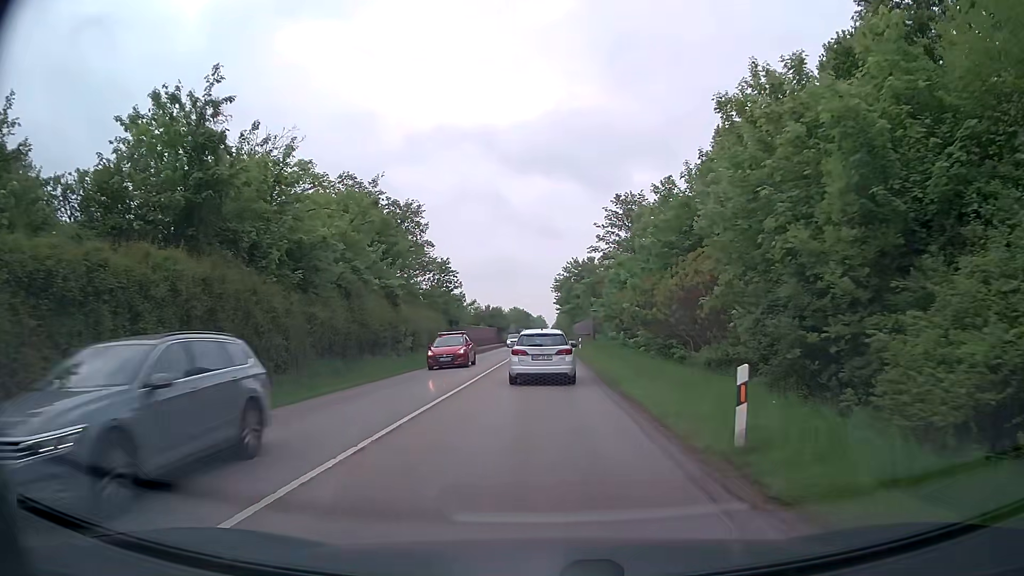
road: secondary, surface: asphalt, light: Day
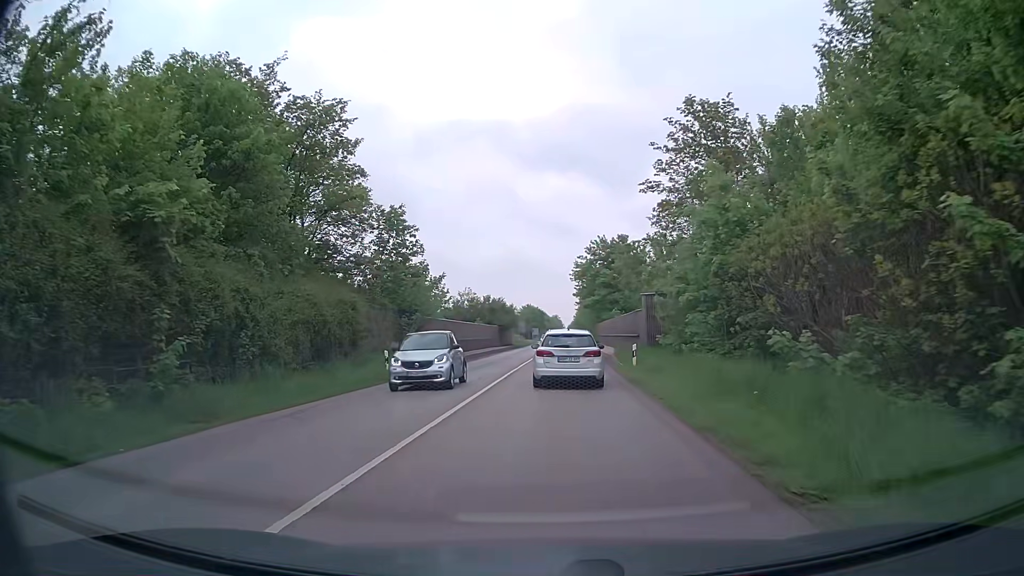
(0.0, +25.0) m; -1°
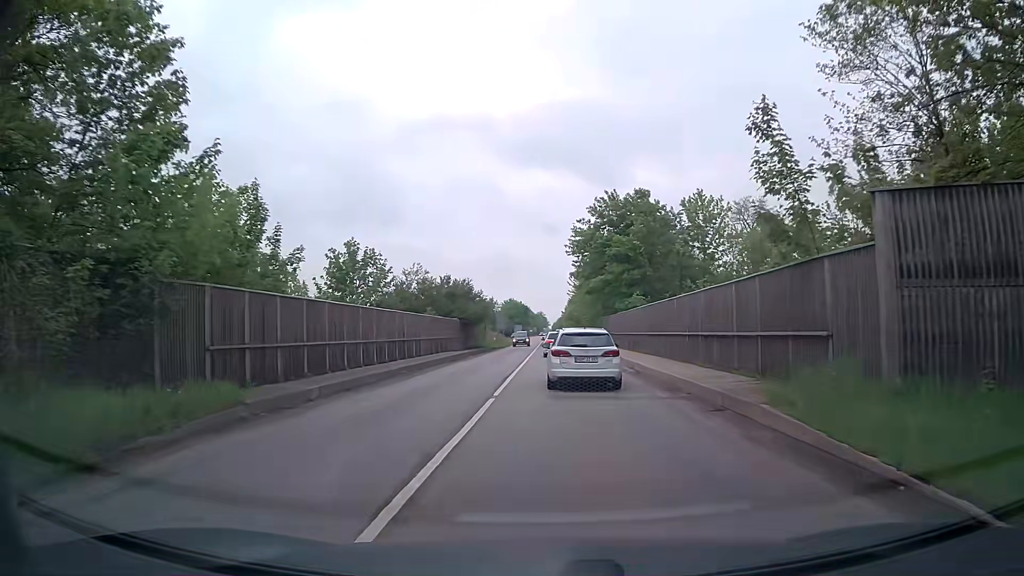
(+0.1, +25.2) m; +2°
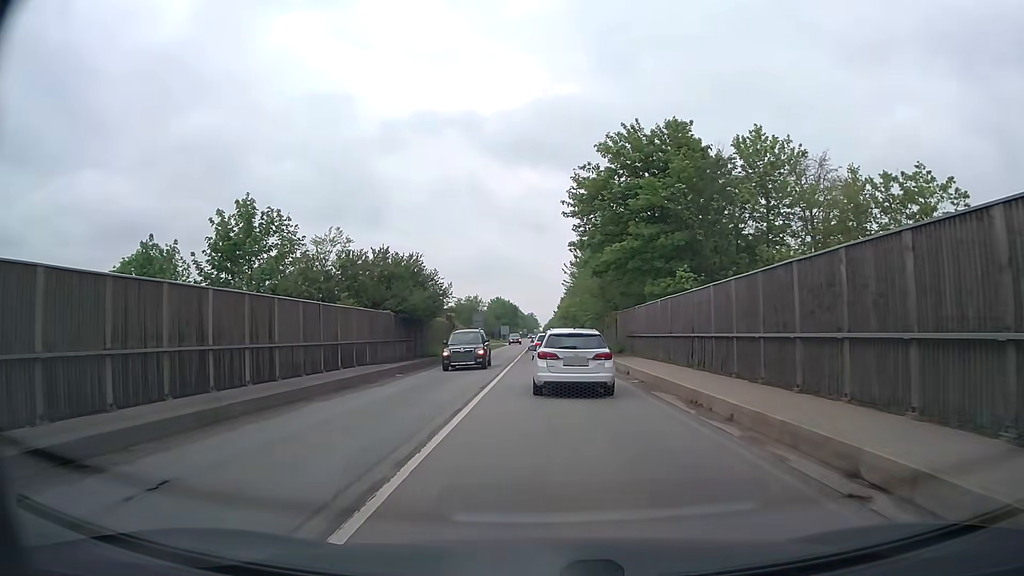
(+0.2, +19.3) m; 0°
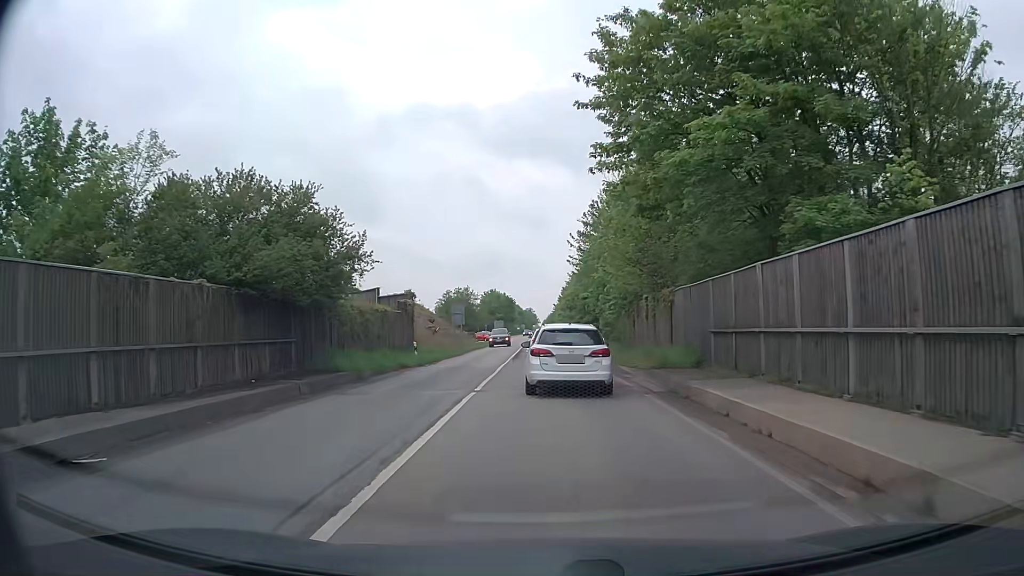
(+0.1, +18.3) m; 0°
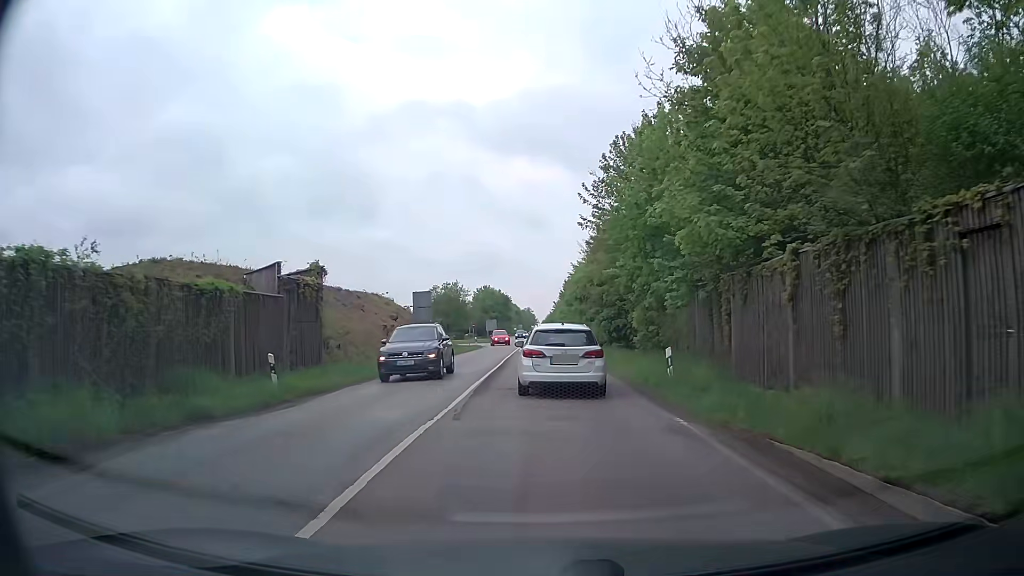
(0.0, +17.4) m; -1°
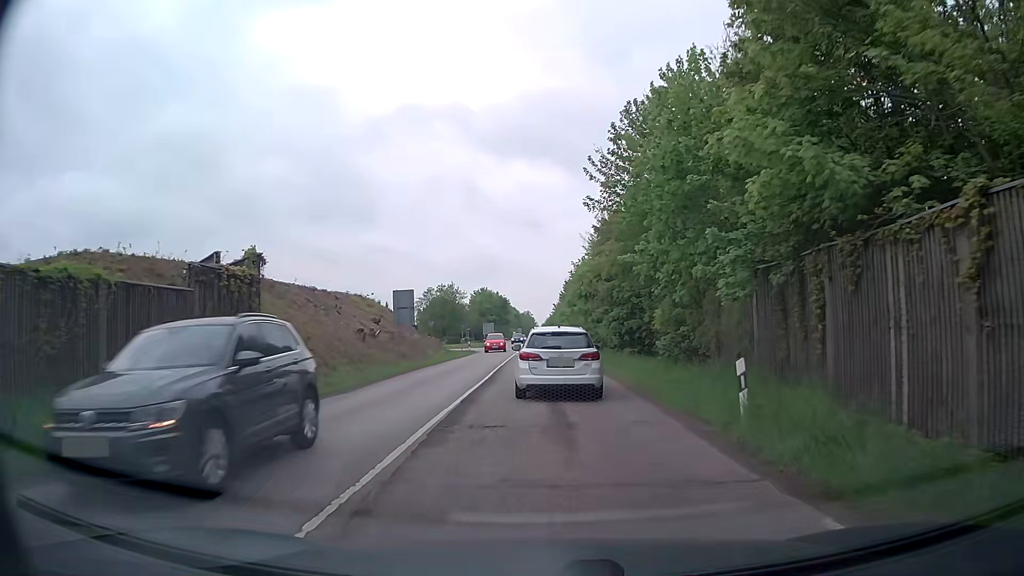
(+0.1, +5.7) m; +2°
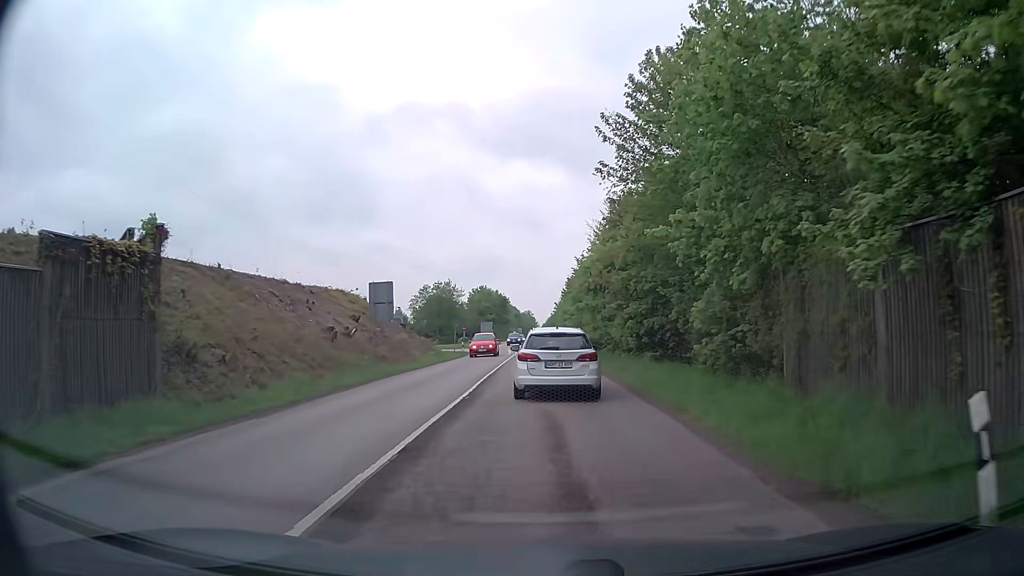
(-0.1, +5.7) m; 0°
(0, +10) (0, +20) (0, +30) (-1, +40) (-1, +50) (-1, +60) (-1, +70) (-1, +80) (-1, +90) (-1, +100) m
